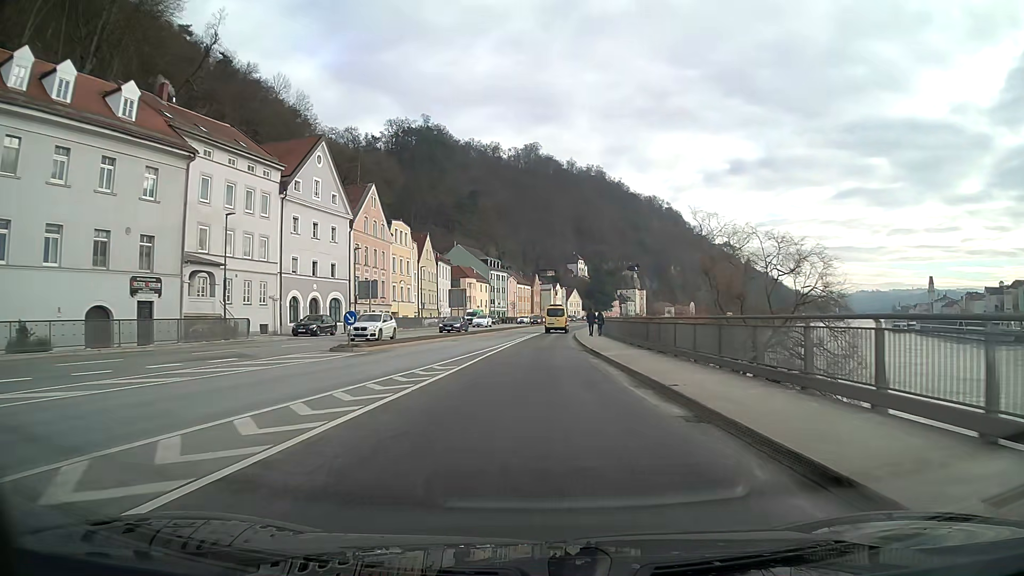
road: primary_link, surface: asphalt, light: Day
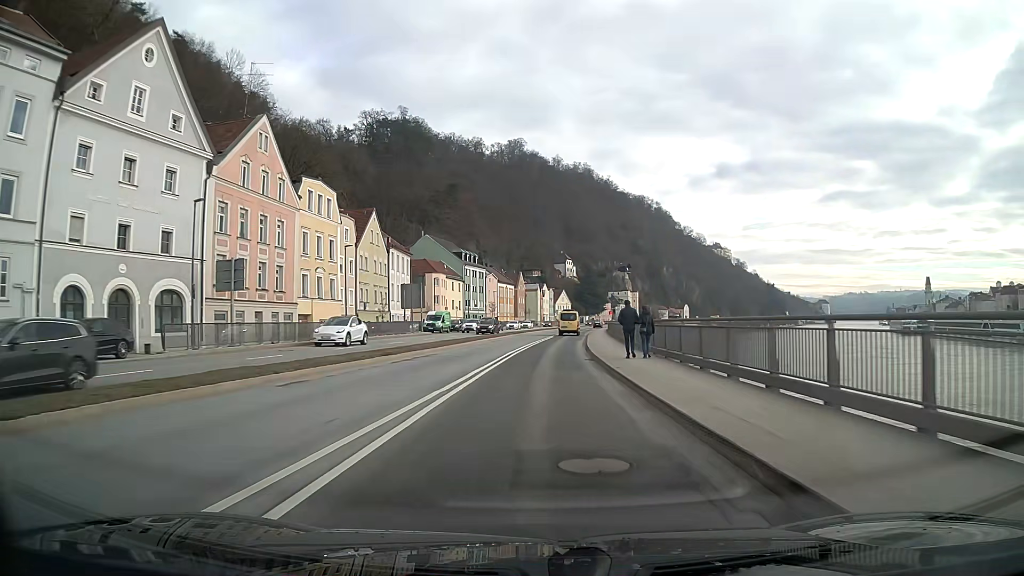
(+0.3, +24.6) m; +2°
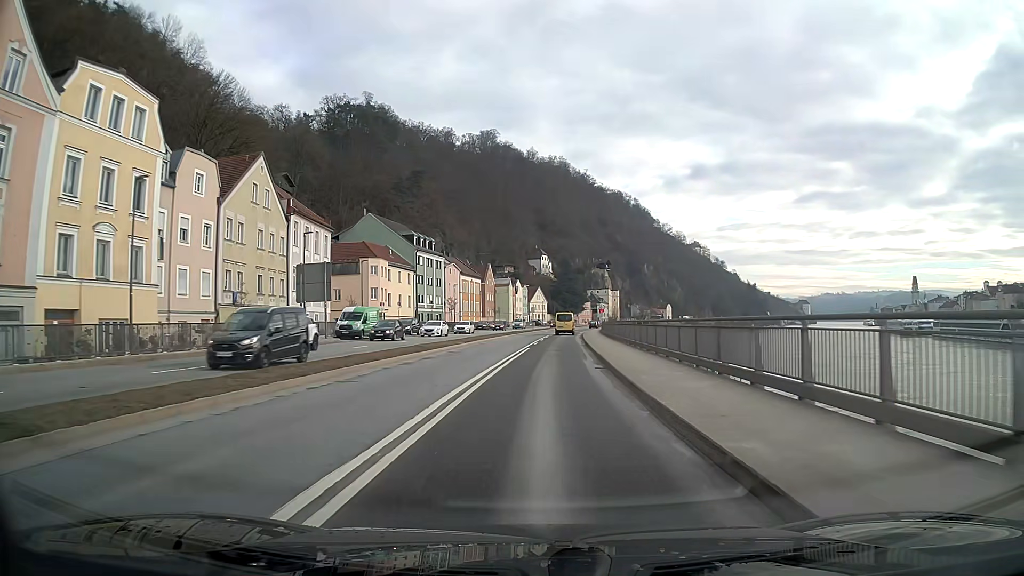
(+0.4, +24.7) m; +2°
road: primary
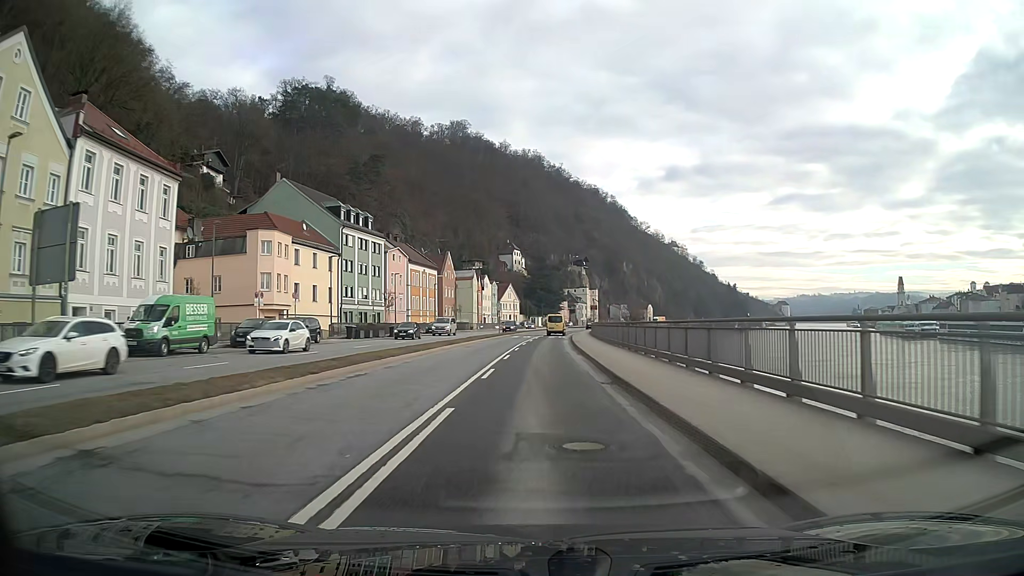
(+0.5, +24.7) m; +2°
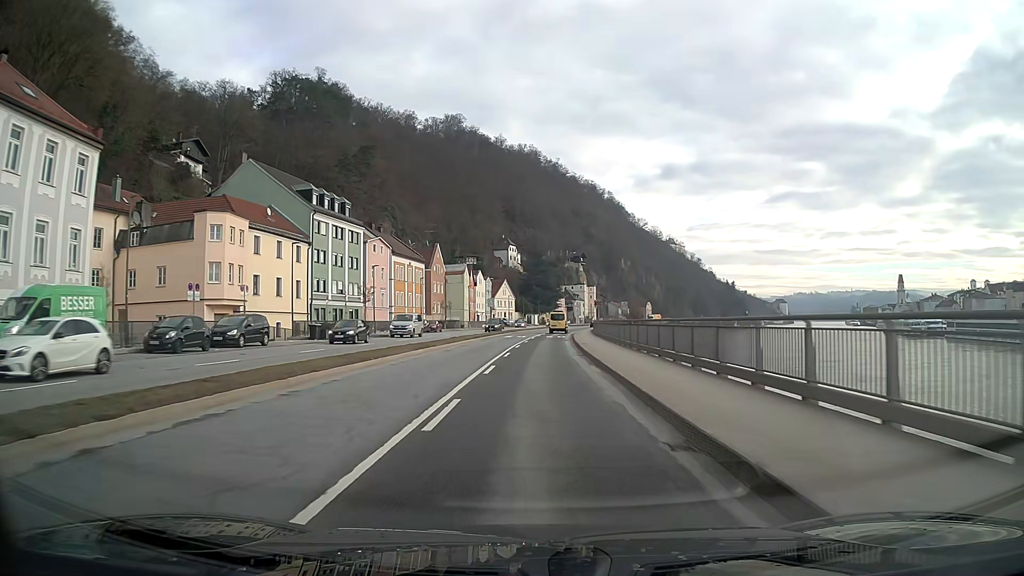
(0.0, +8.2) m; 0°
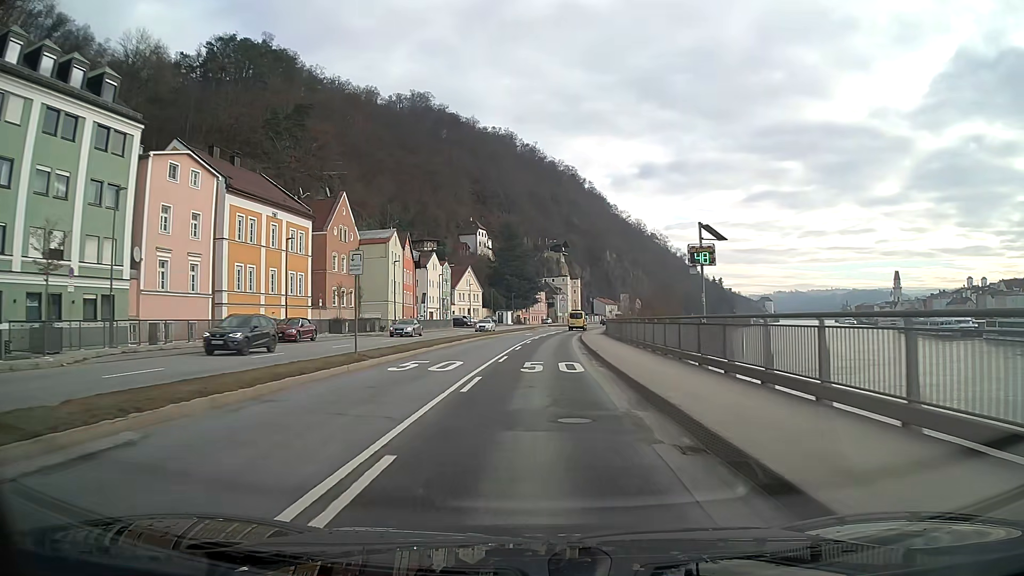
(+0.7, +40.8) m; +2°
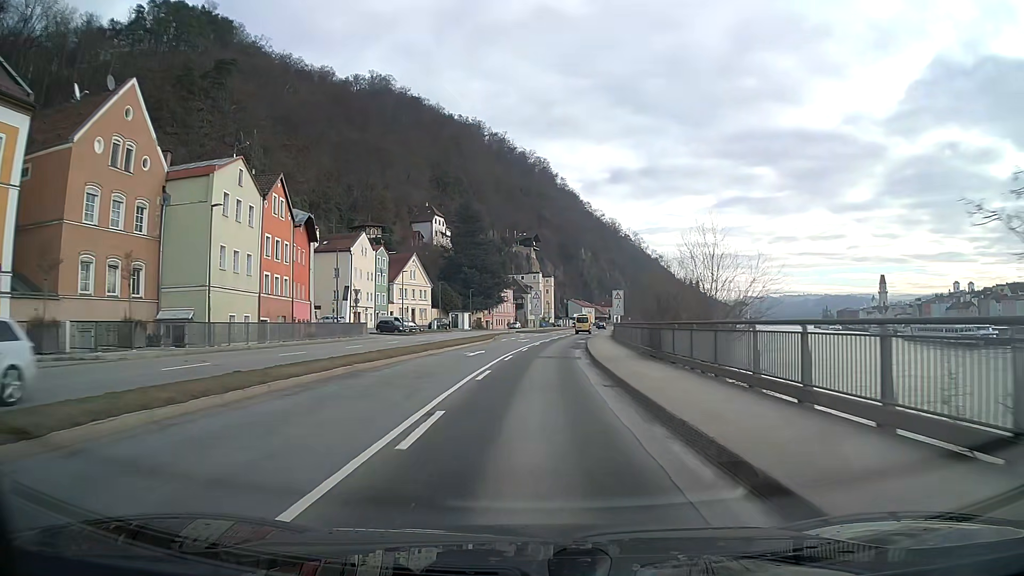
(+0.7, +32.4) m; +3°
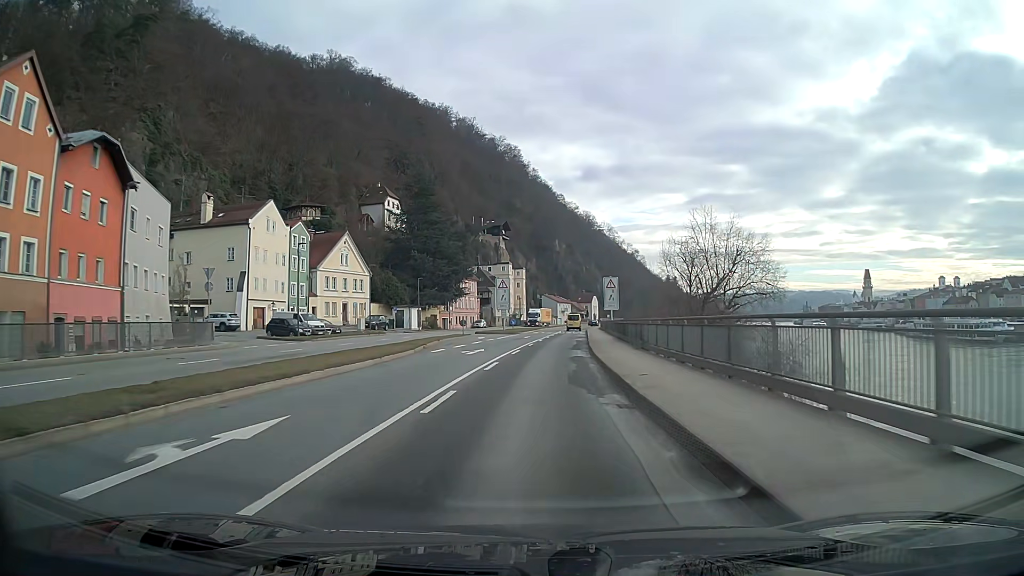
(+0.5, +24.4) m; +2°
